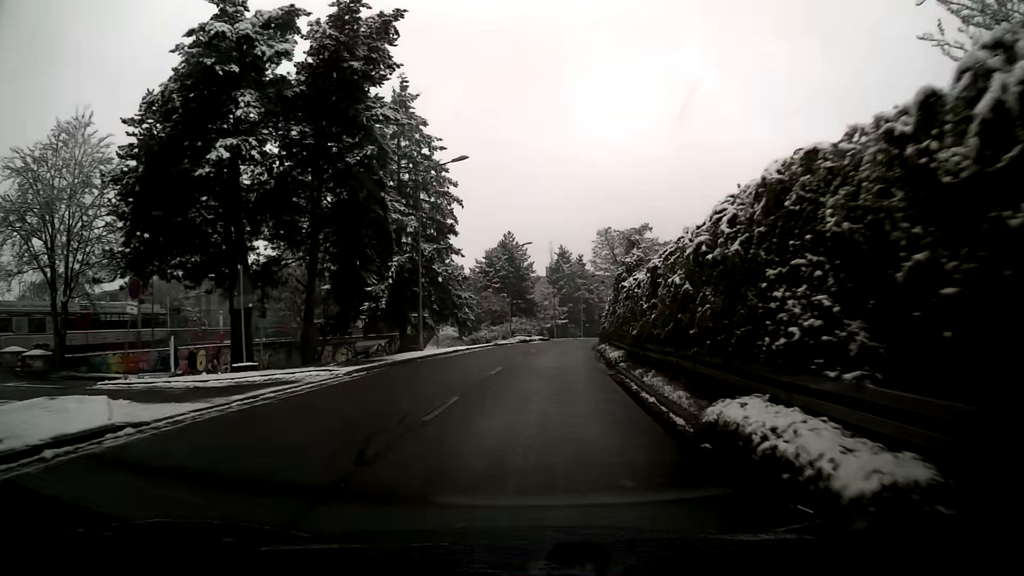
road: tertiary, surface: asphalt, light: Day
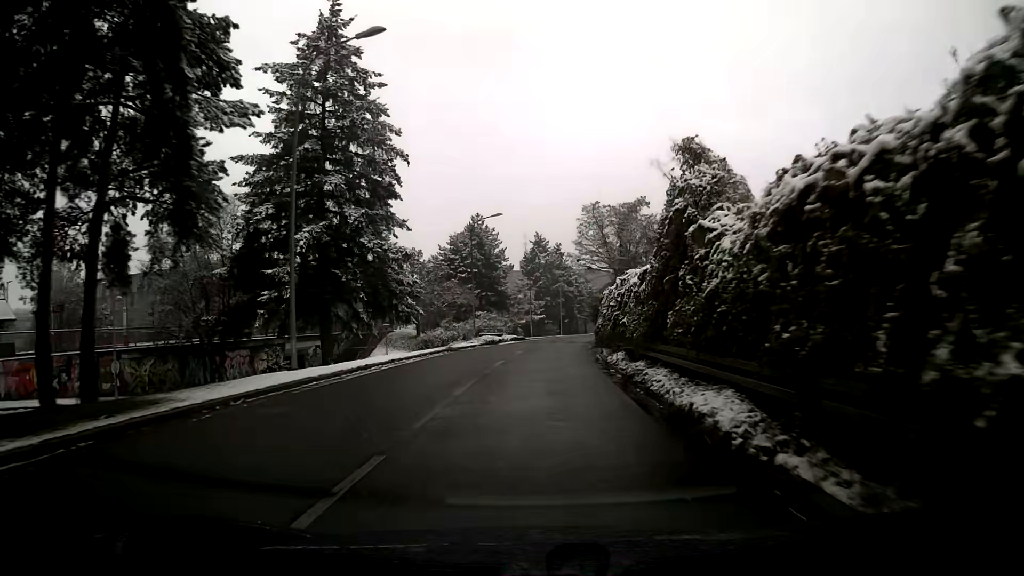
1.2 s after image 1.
(+0.3, +14.7) m; +2°
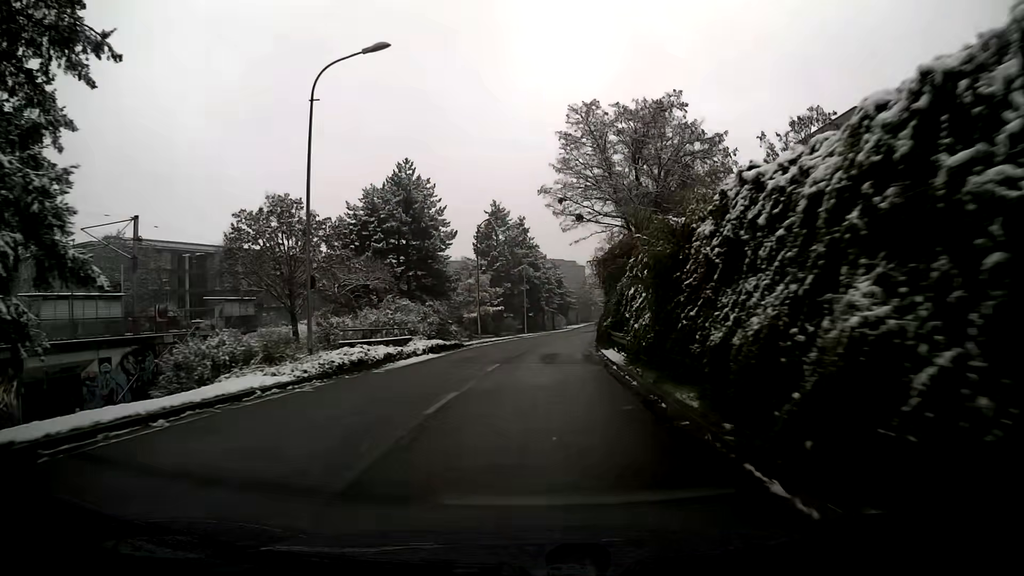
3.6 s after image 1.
(+0.9, +29.9) m; +3°
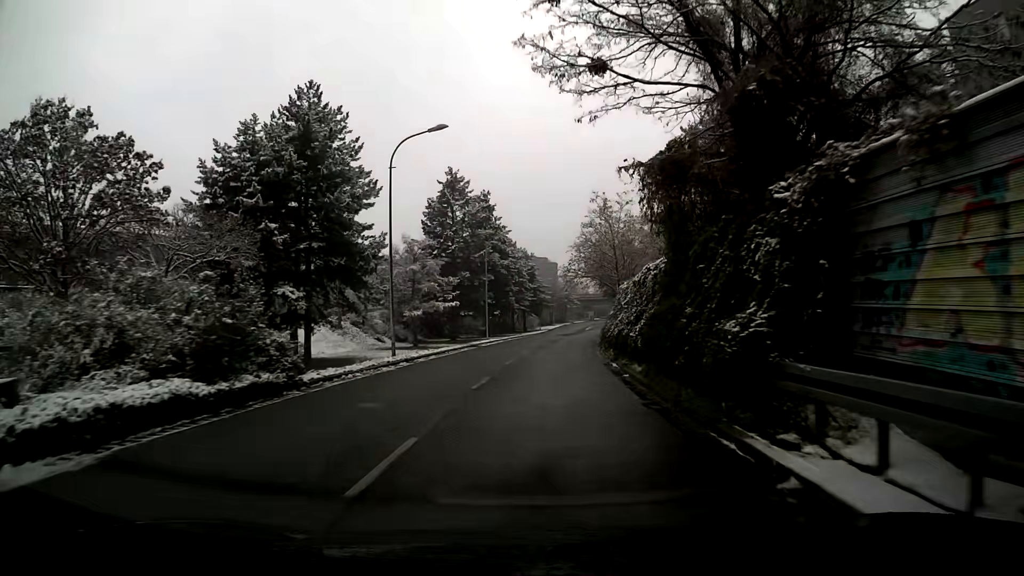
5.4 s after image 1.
(+0.5, +22.7) m; +3°
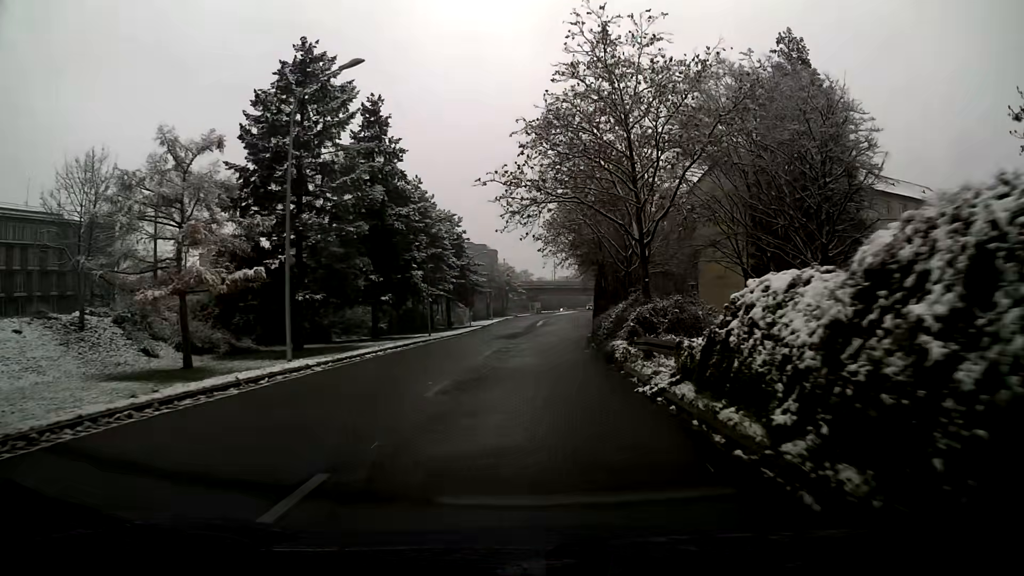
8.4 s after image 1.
(+1.8, +38.2) m; +5°
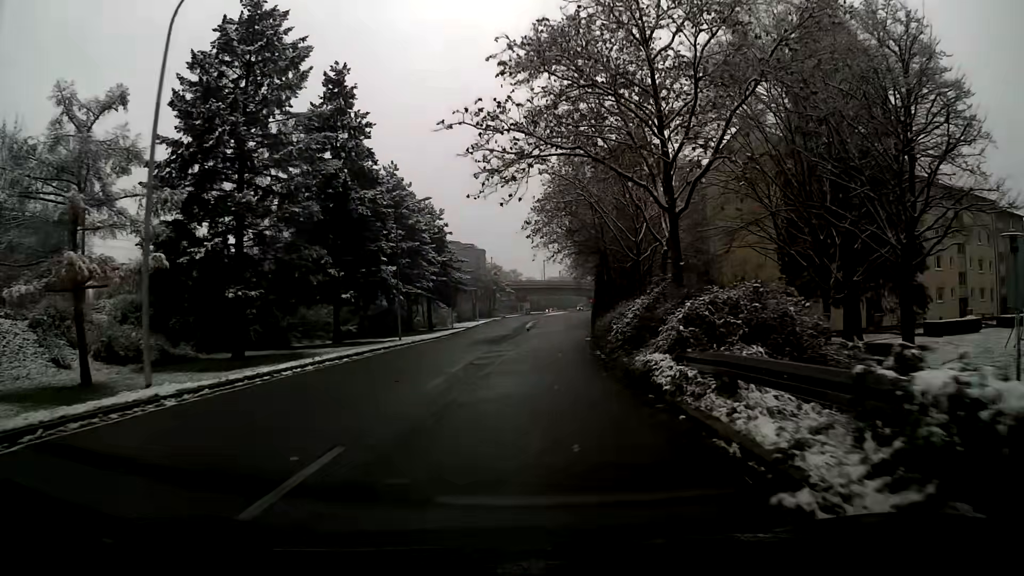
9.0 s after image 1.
(+0.1, +7.7) m; +1°
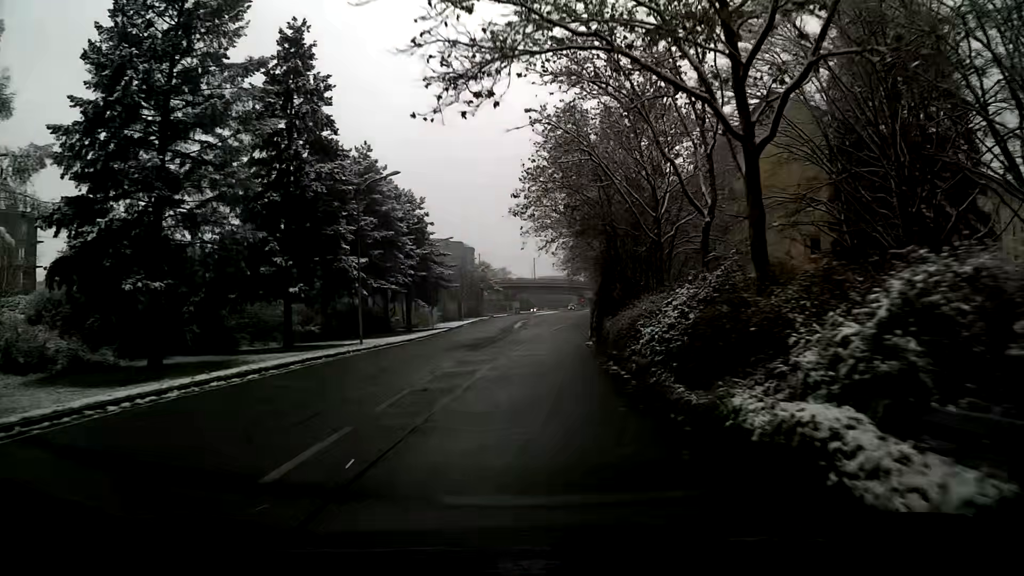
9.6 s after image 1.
(+0.1, +7.7) m; +1°
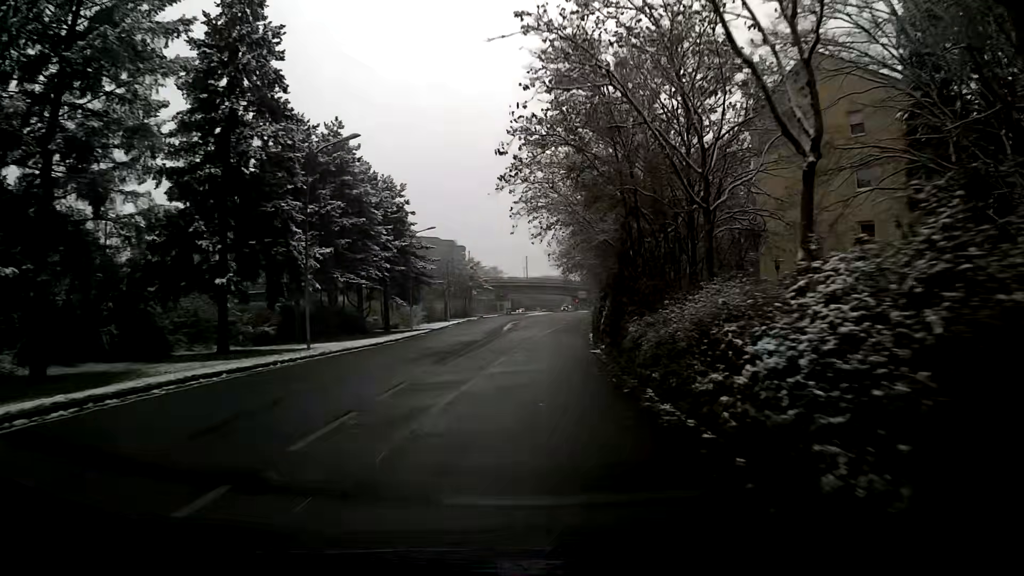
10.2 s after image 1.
(0.0, +7.7) m; 0°
